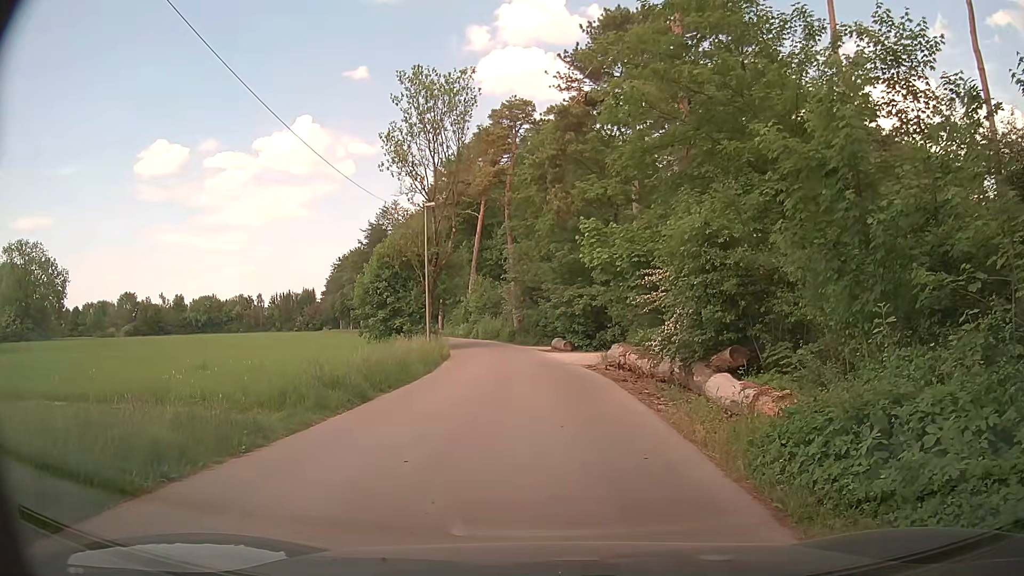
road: residential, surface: asphalt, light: Day
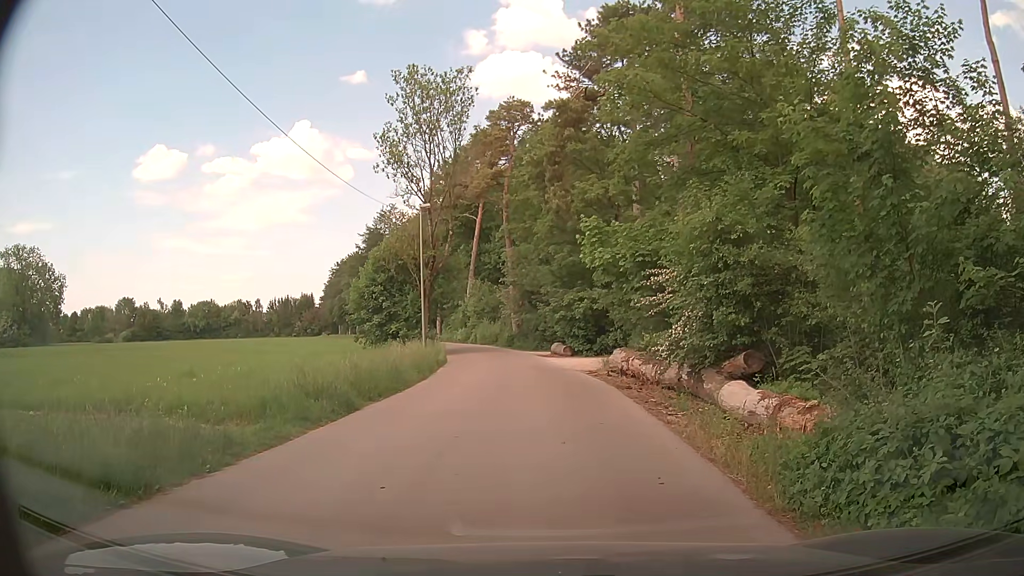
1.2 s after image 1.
(0.0, +0.9) m; 0°
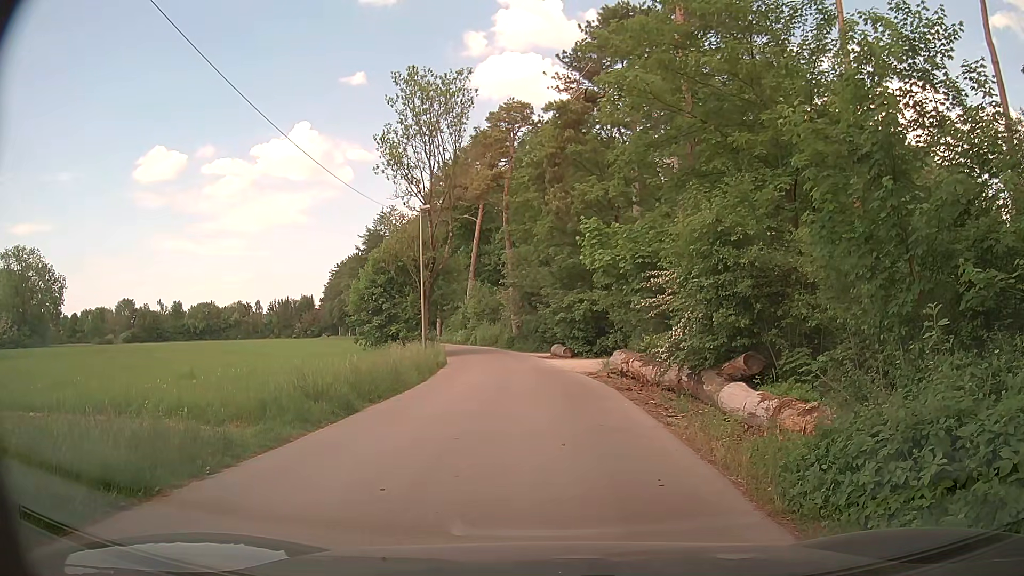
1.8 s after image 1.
(0.0, +0.1) m; 0°
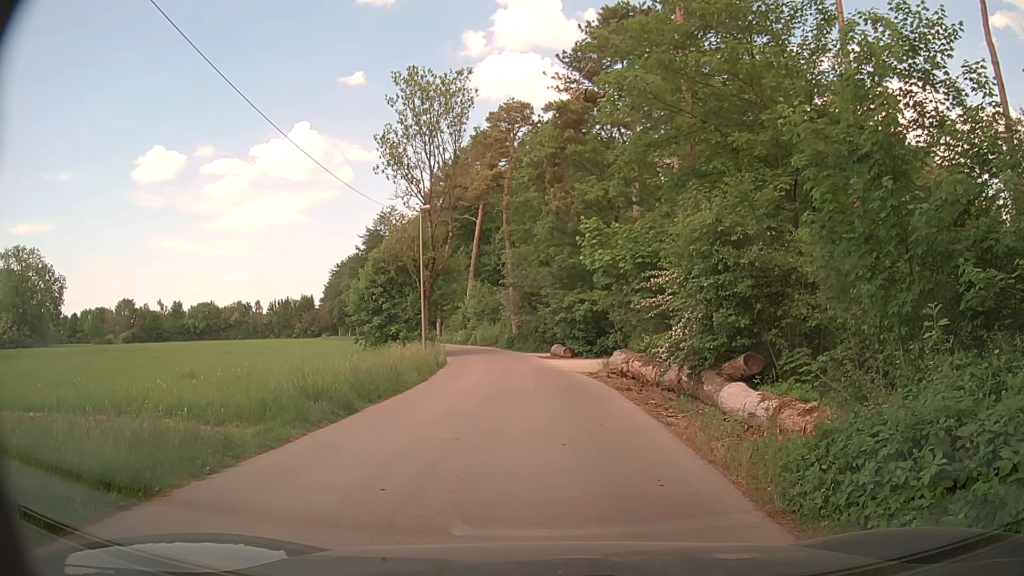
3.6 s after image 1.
(0.0, 0.0) m; 0°
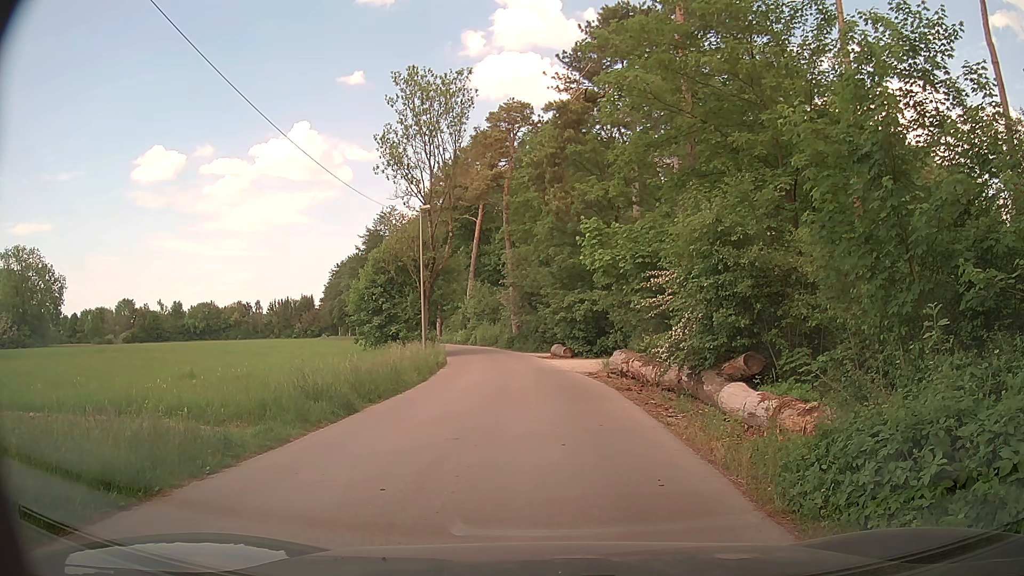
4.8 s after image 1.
(0.0, 0.0) m; 0°
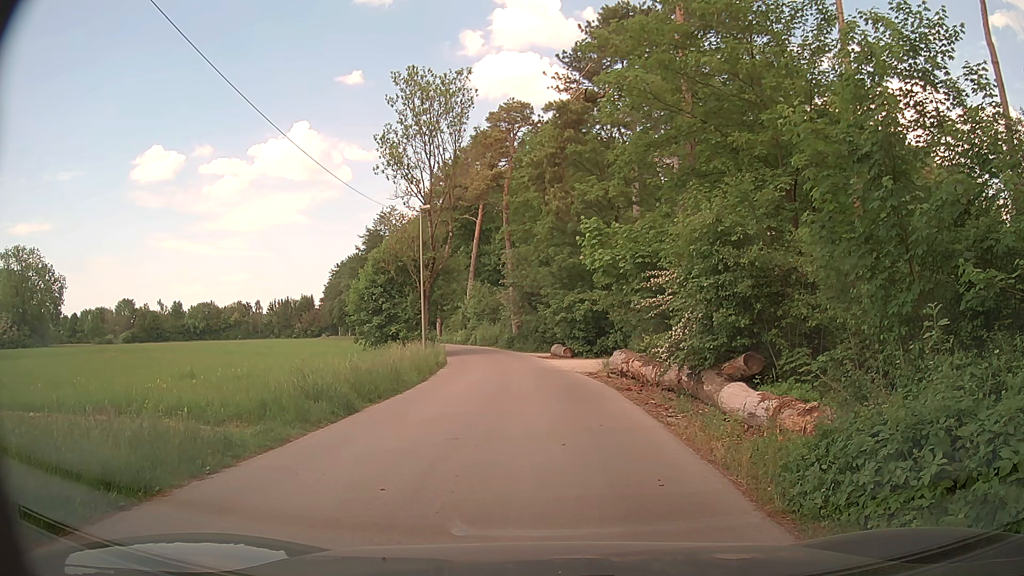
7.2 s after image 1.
(0.0, 0.0) m; 0°
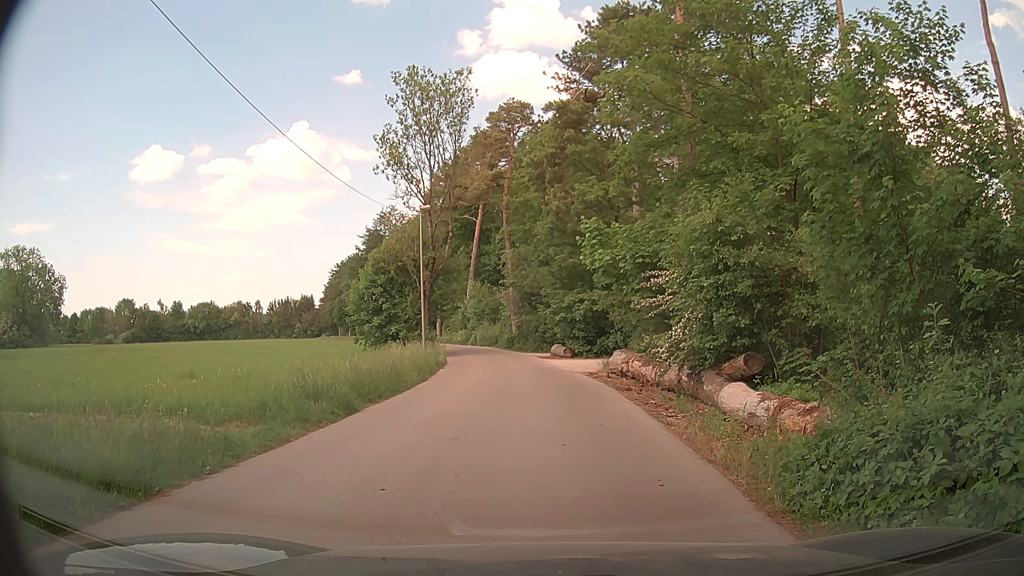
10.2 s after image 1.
(0.0, 0.0) m; 0°
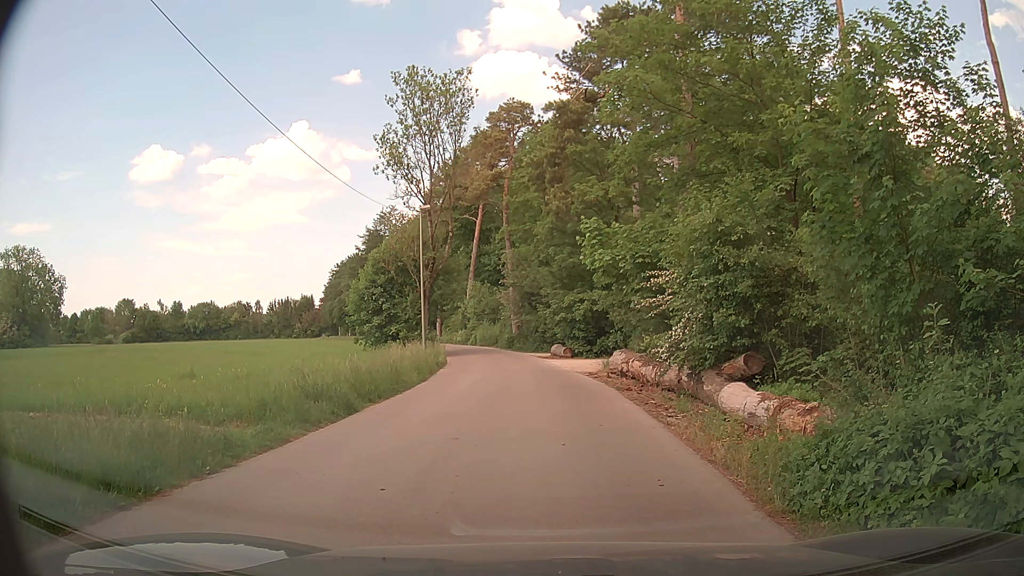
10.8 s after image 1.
(0.0, 0.0) m; 0°
